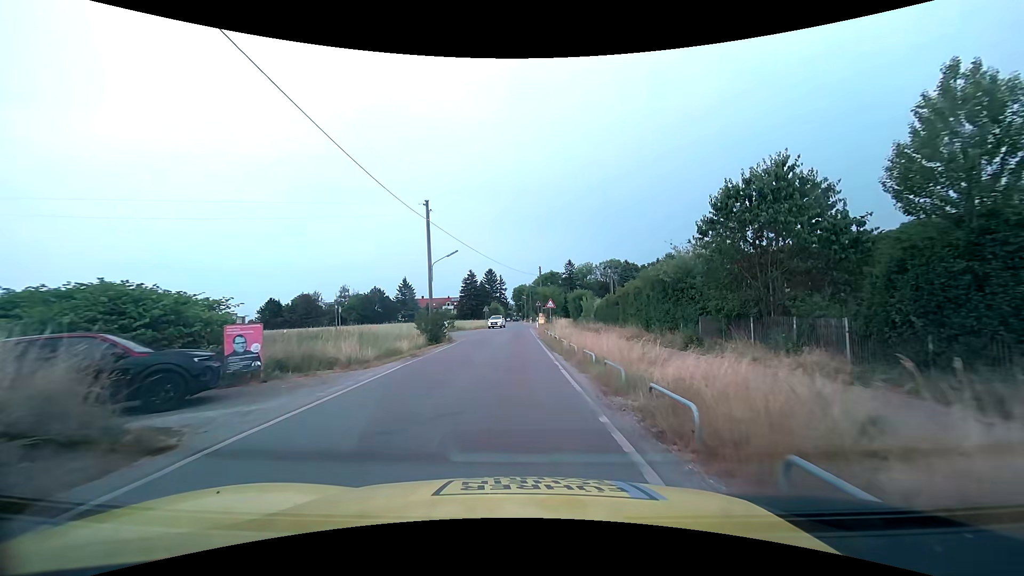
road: unclassified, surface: asphalt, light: Day
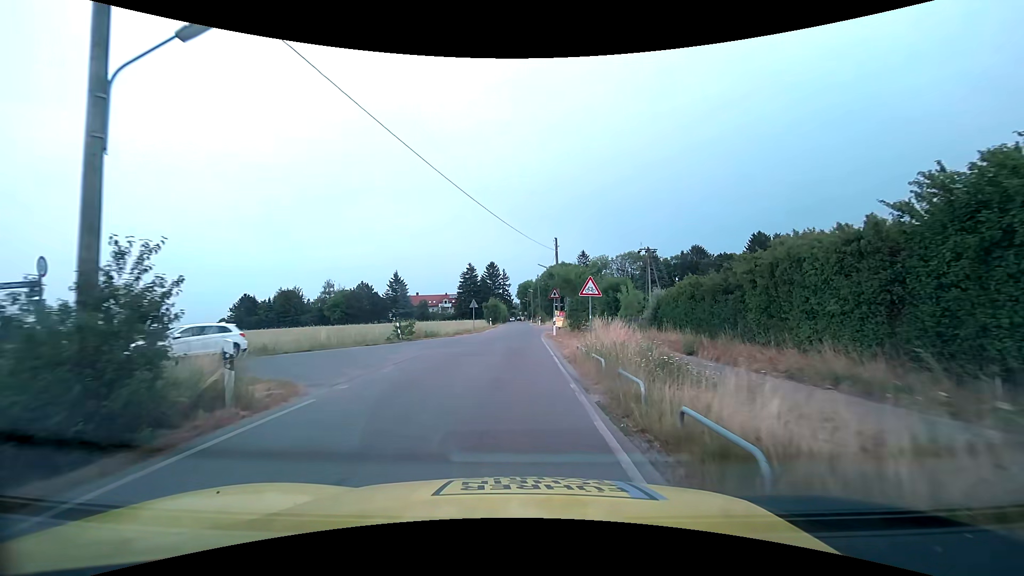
(-0.1, +22.7) m; -1°
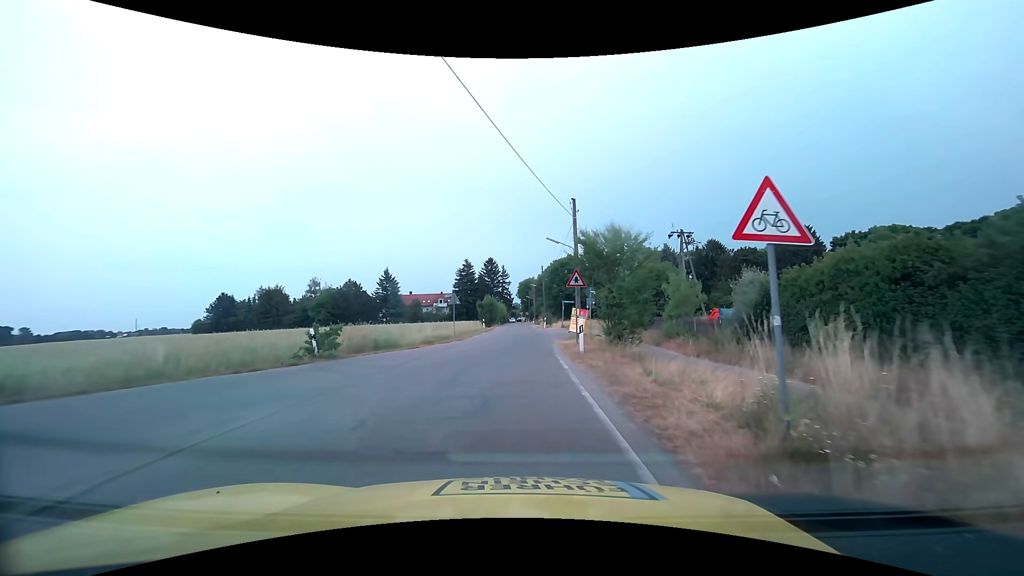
(0.0, +13.6) m; 0°
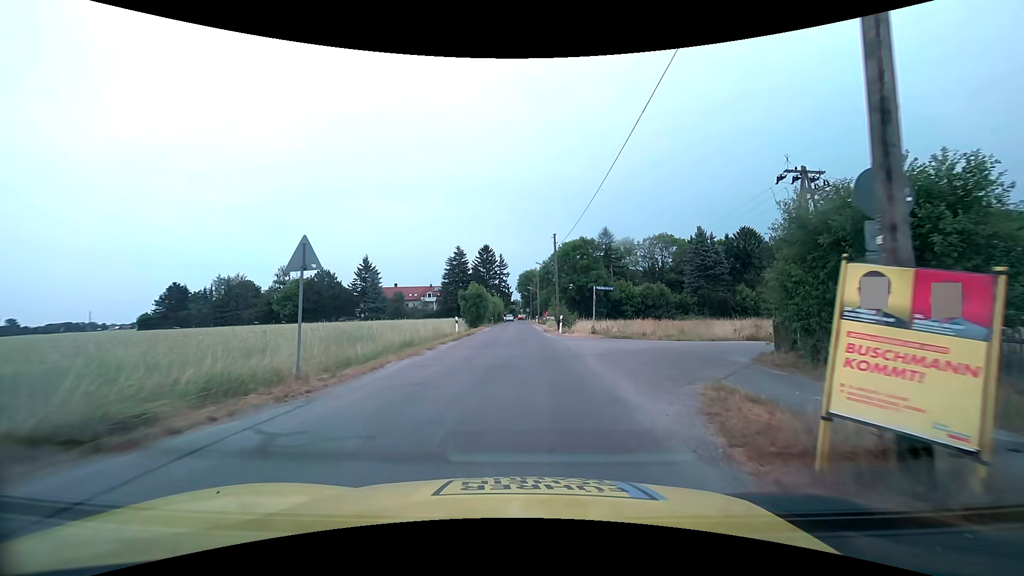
(-0.1, +22.4) m; 0°
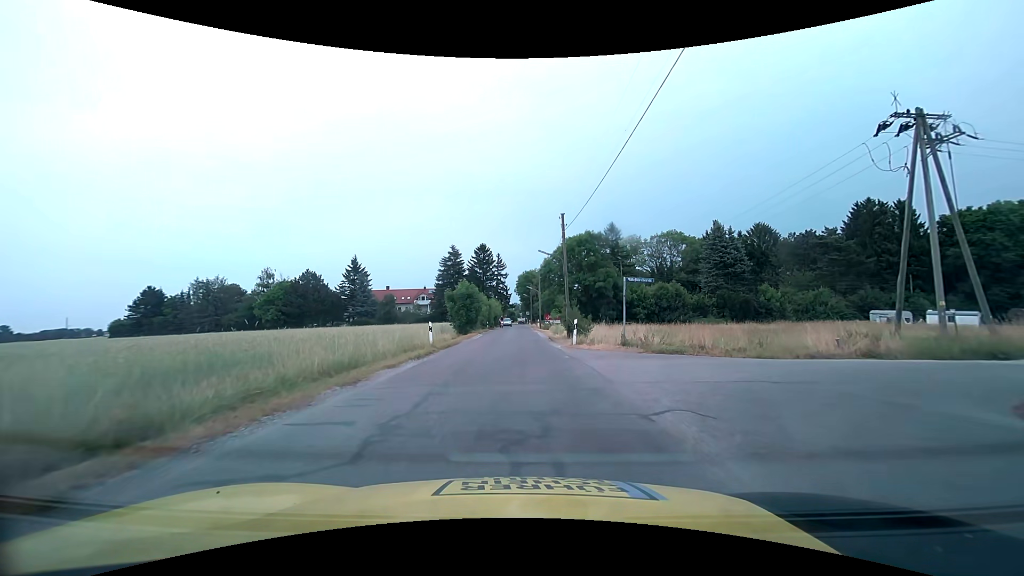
(0.0, +8.9) m; 0°
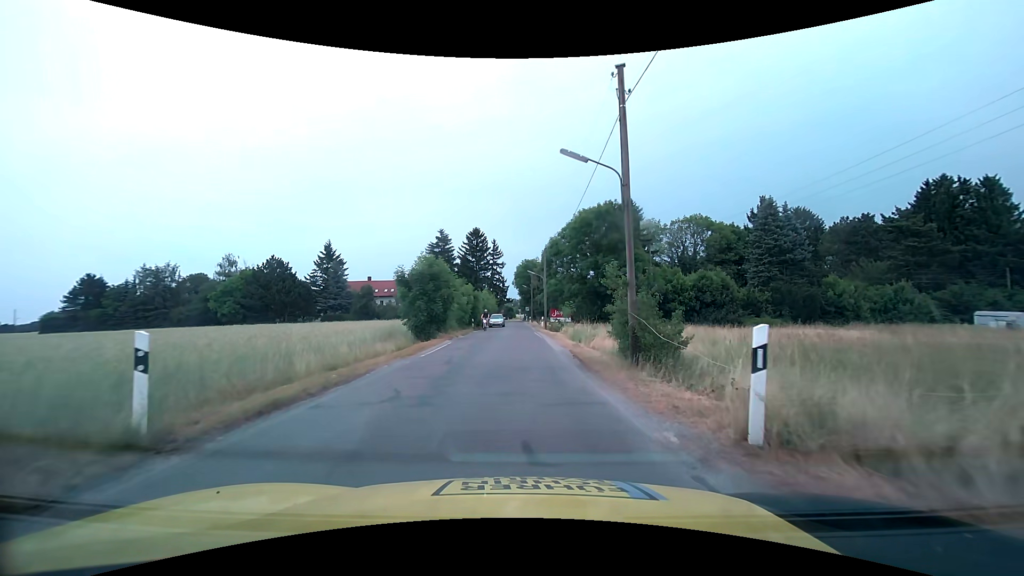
(0.0, +17.6) m; 0°
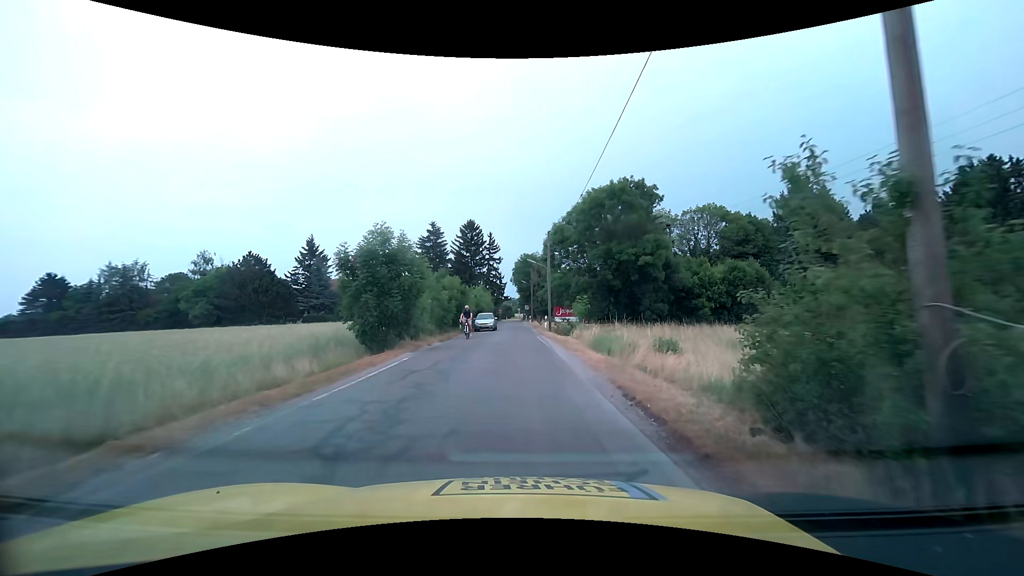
(0.0, +8.8) m; 0°
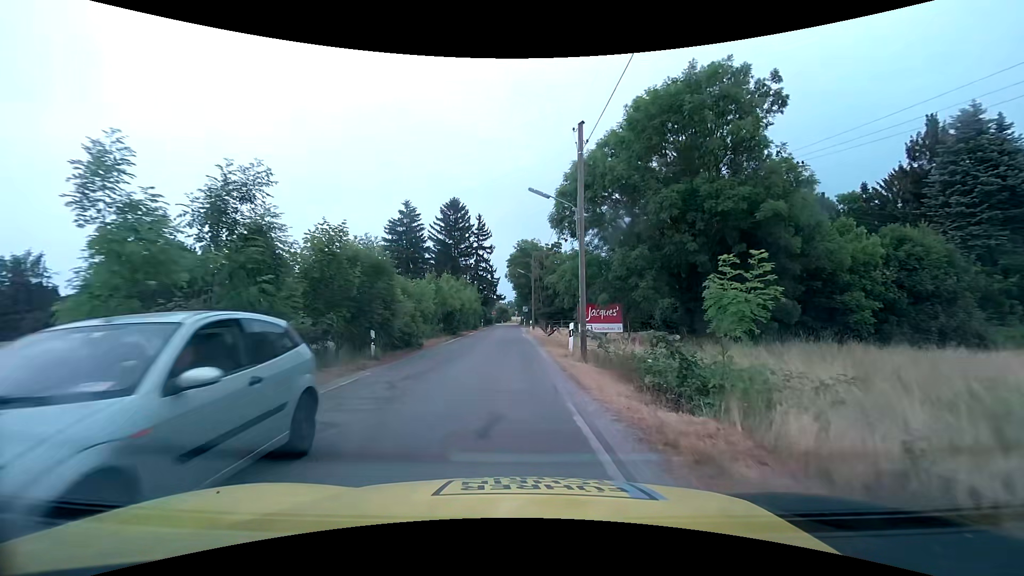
(0.0, +21.9) m; 0°
(0, +10) (0, +20) (-1, +30) (-1, +40) (-1, +50) (-2, +60) (-2, +70) (-2, +80) (-2, +90) (-2, +100) m
